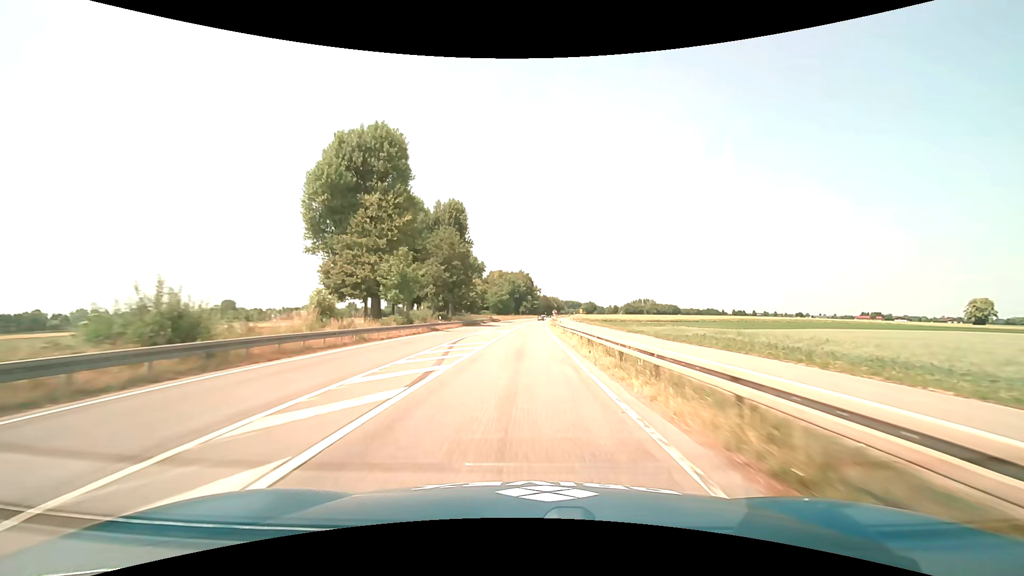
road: primary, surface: asphalt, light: Day
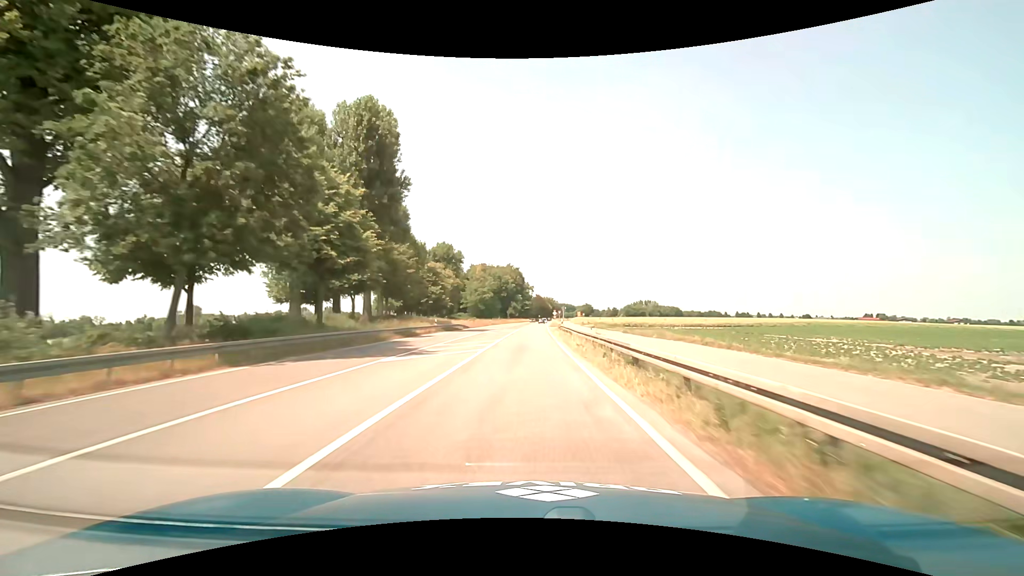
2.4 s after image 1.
(+0.5, +49.8) m; +1°
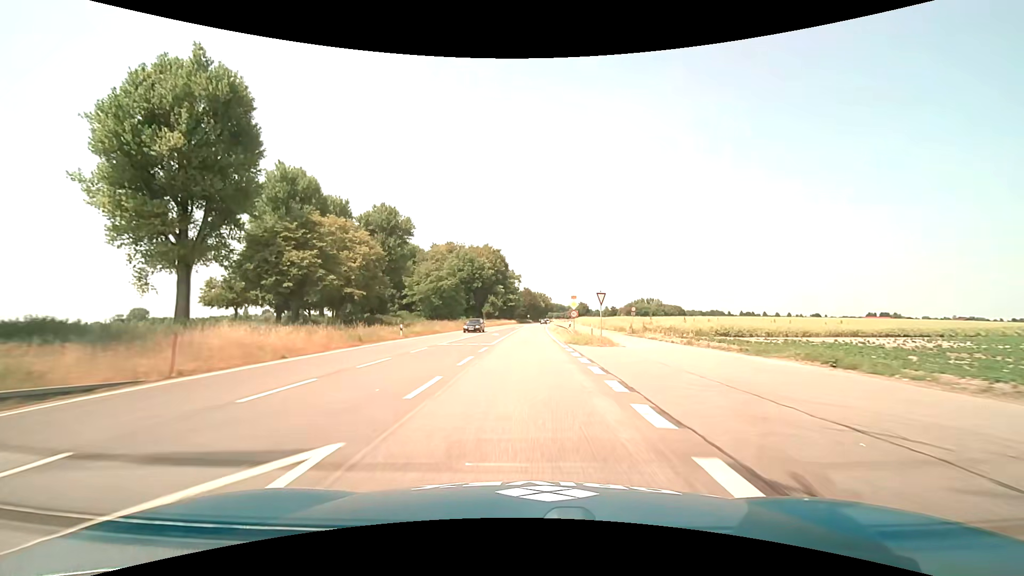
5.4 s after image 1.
(+0.7, +62.1) m; +1°
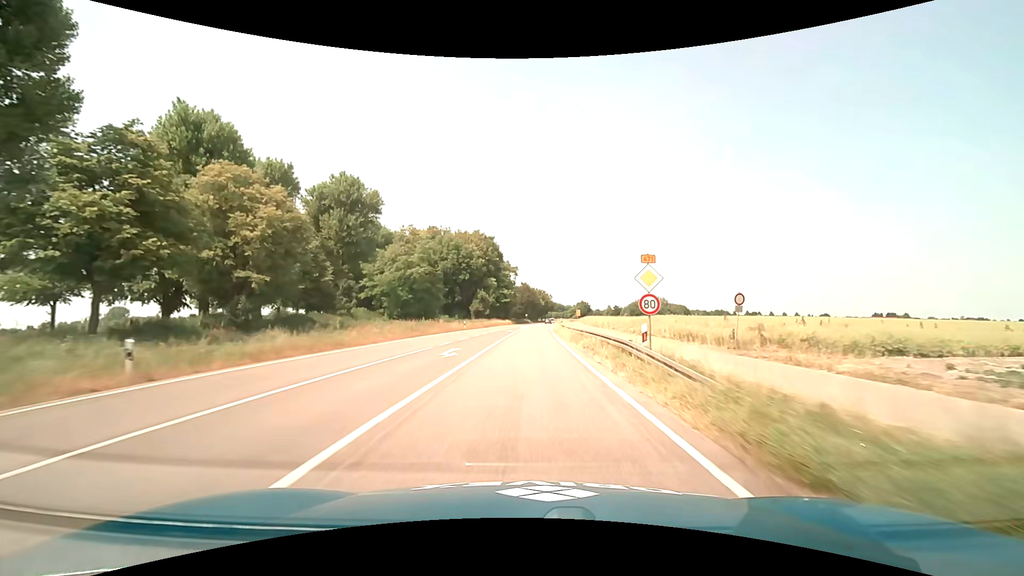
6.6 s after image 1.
(+0.1, +24.7) m; +1°
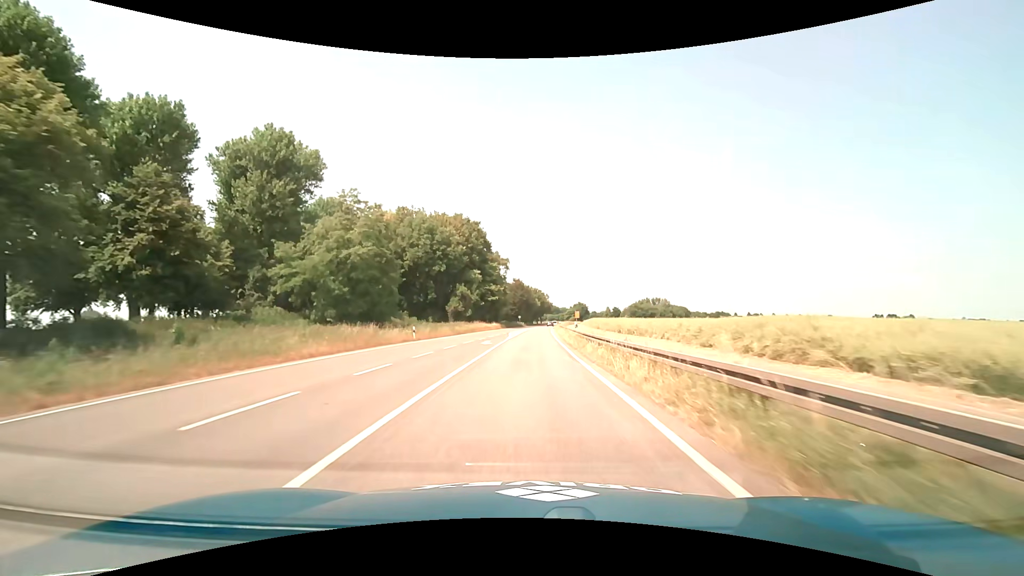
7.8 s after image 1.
(+0.1, +24.6) m; +1°
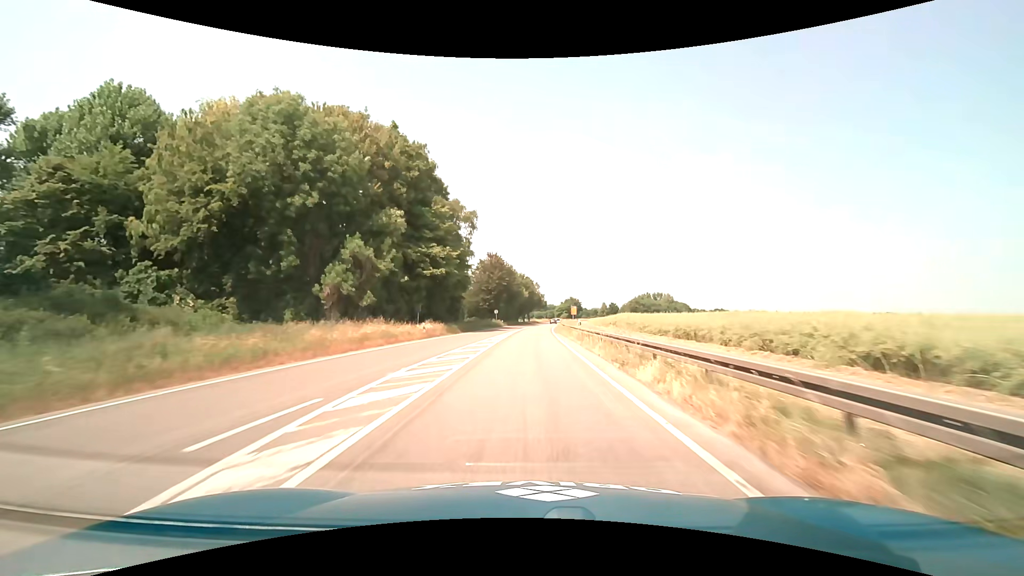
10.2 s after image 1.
(+0.7, +49.5) m; +2°
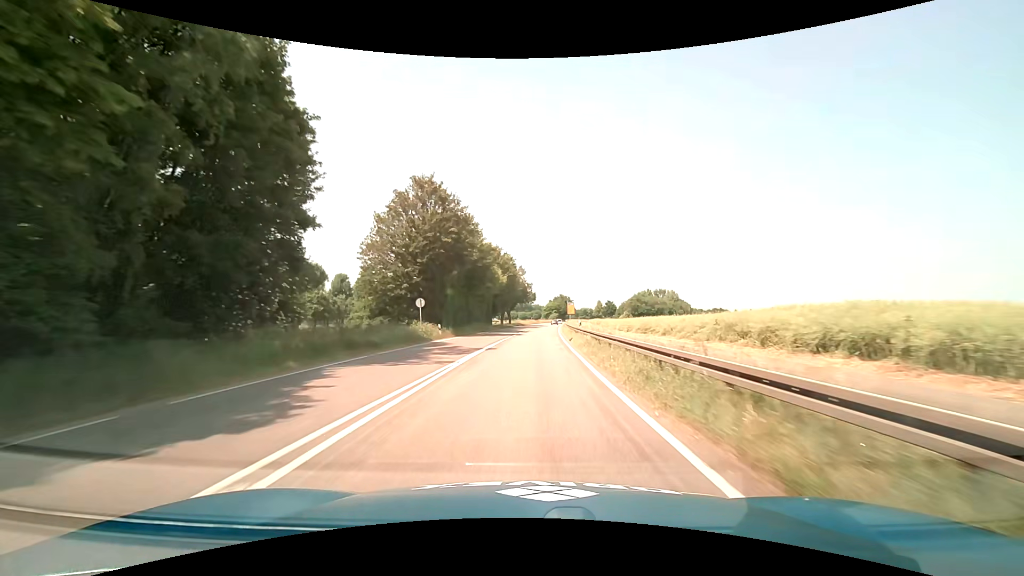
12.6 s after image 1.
(+0.8, +49.9) m; +2°
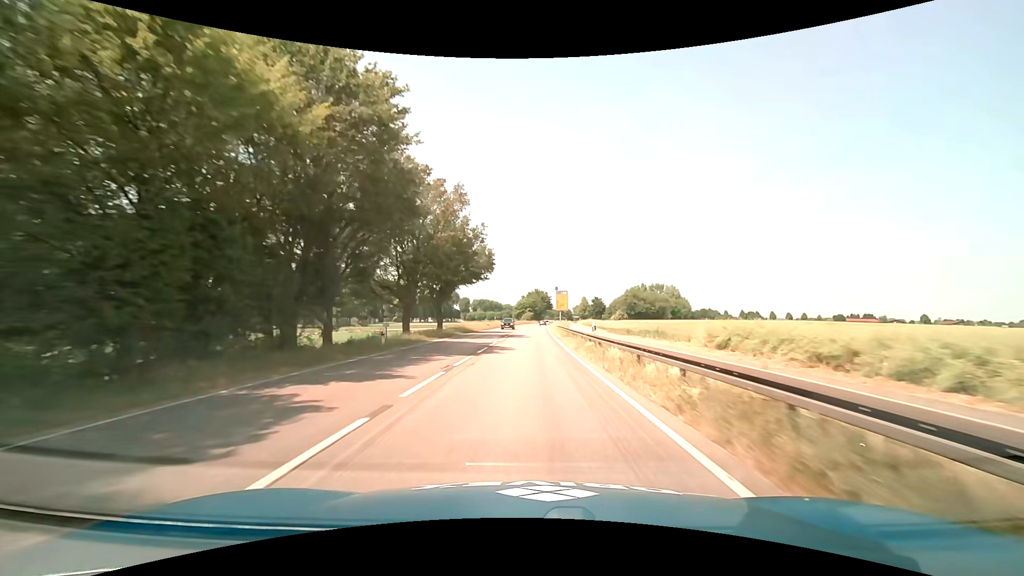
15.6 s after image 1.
(+1.8, +62.1) m; +3°
(0, +10) (0, +20) (0, +30) (+1, +40) (+1, +50) (+1, +60) (+1, +70) (+2, +80) (+2, +90) (+2, +100) m
